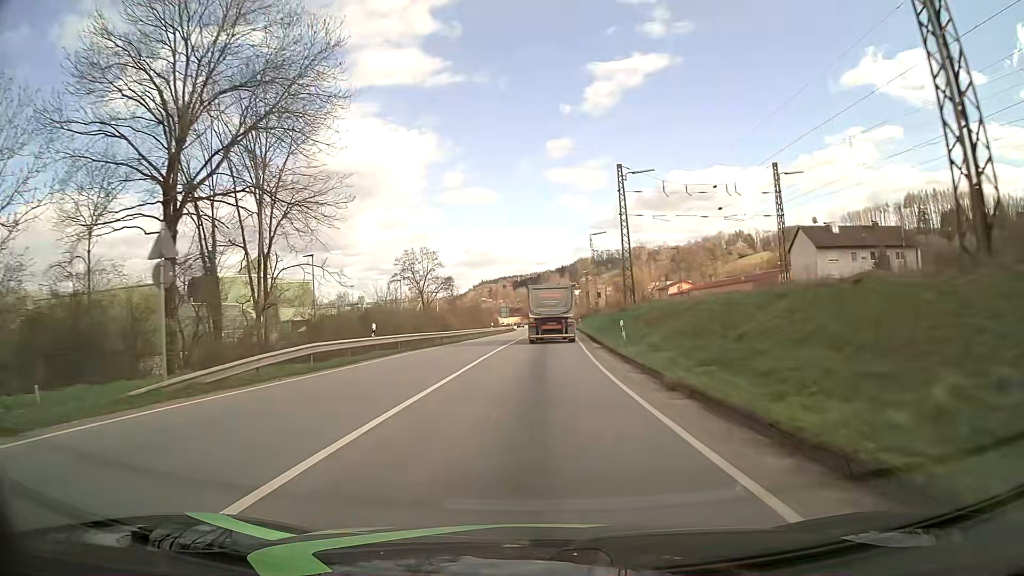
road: primary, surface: asphalt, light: Day
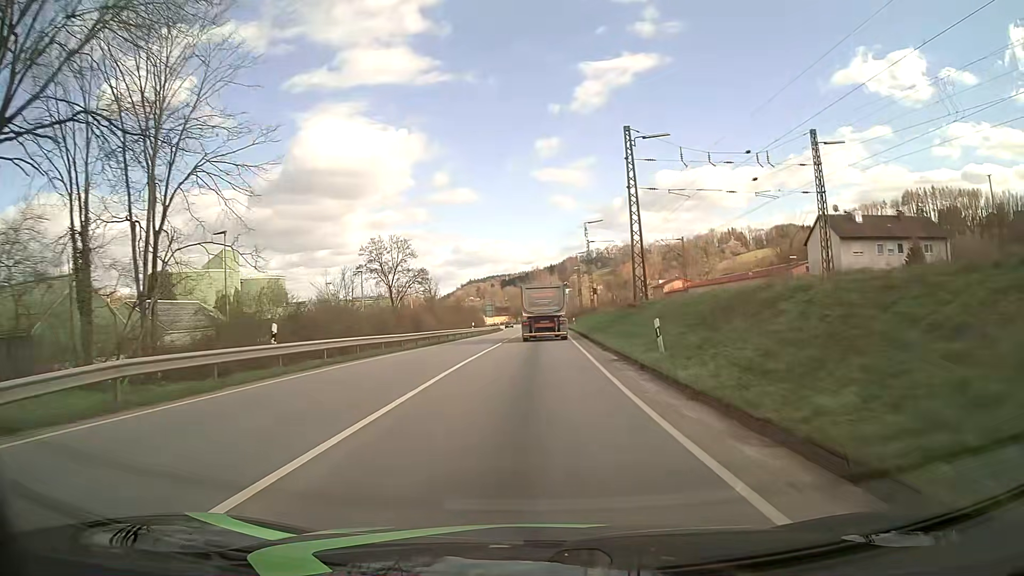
(+0.1, +10.1) m; +1°
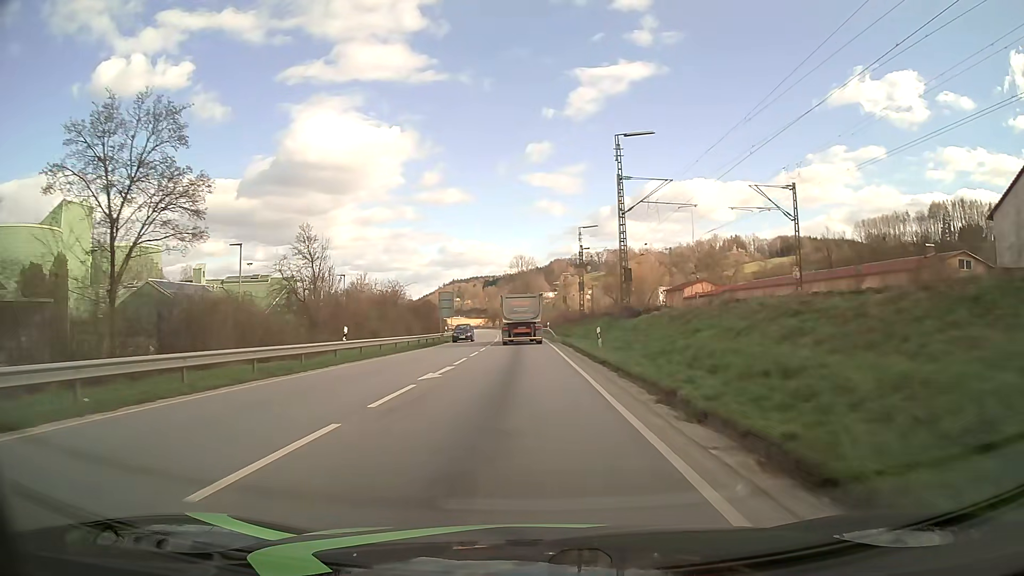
(+0.8, +41.0) m; +2°
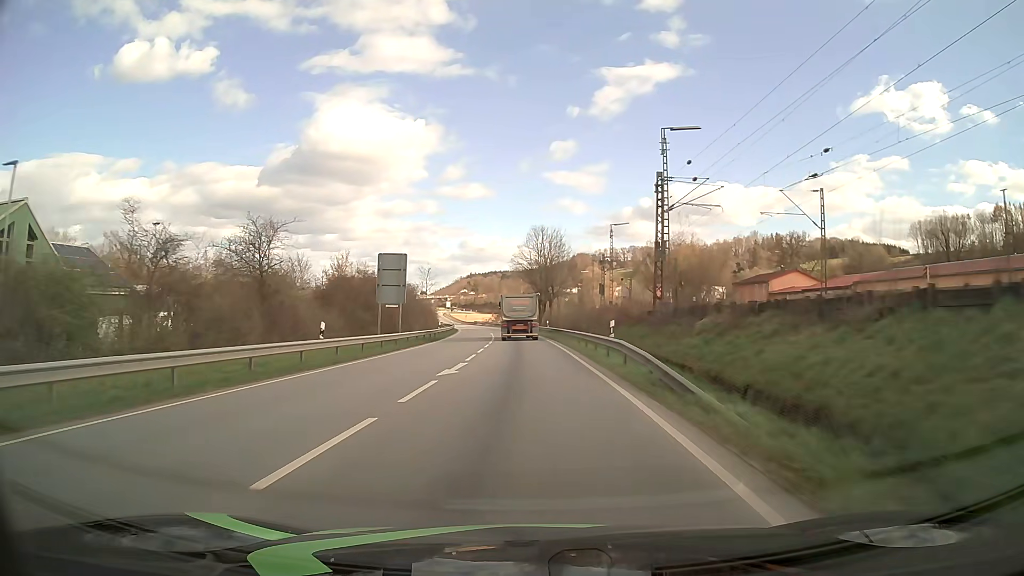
(-0.5, +41.6) m; -1°
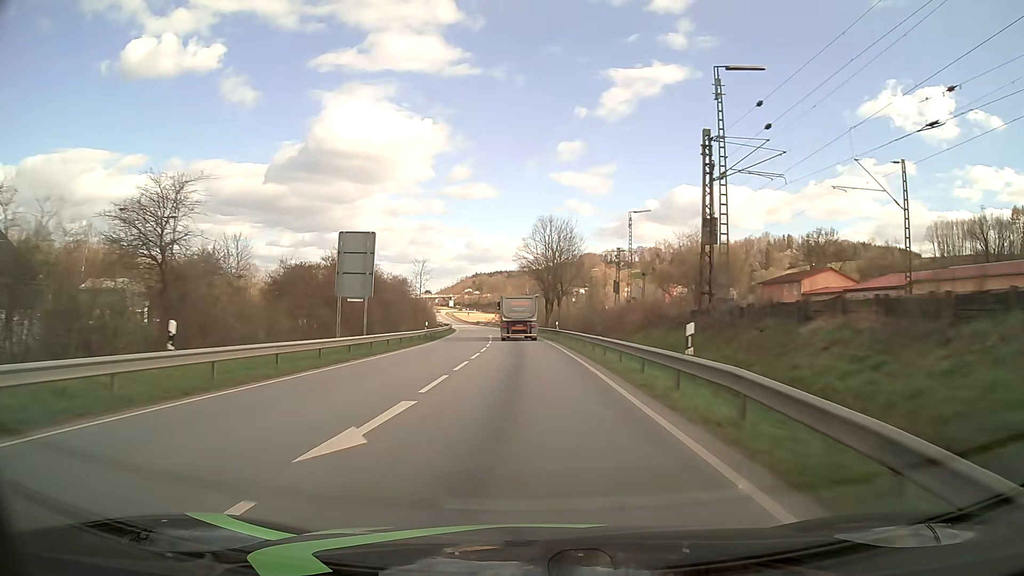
(-0.1, +10.4) m; -1°
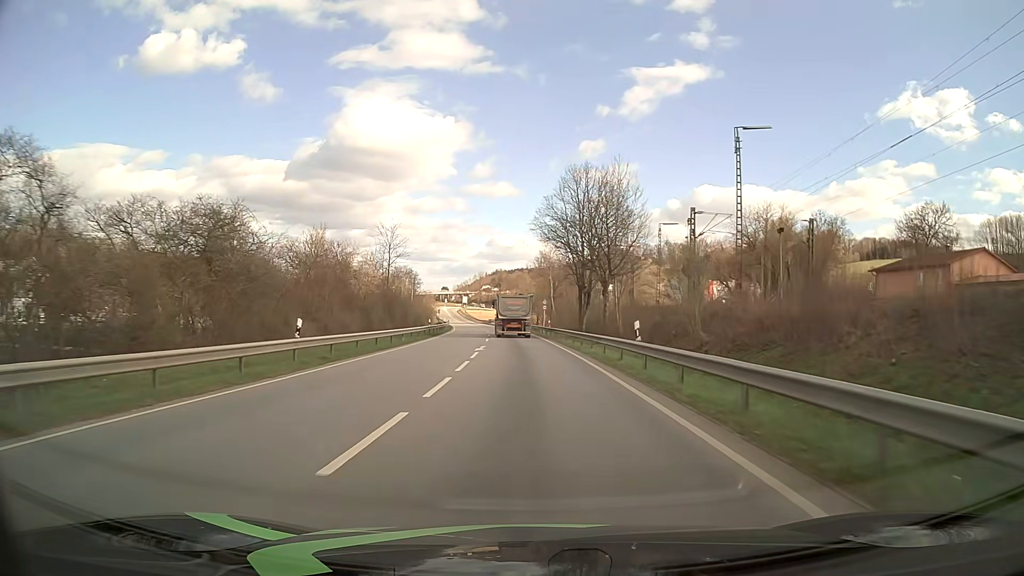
(-0.4, +31.2) m; -2°
